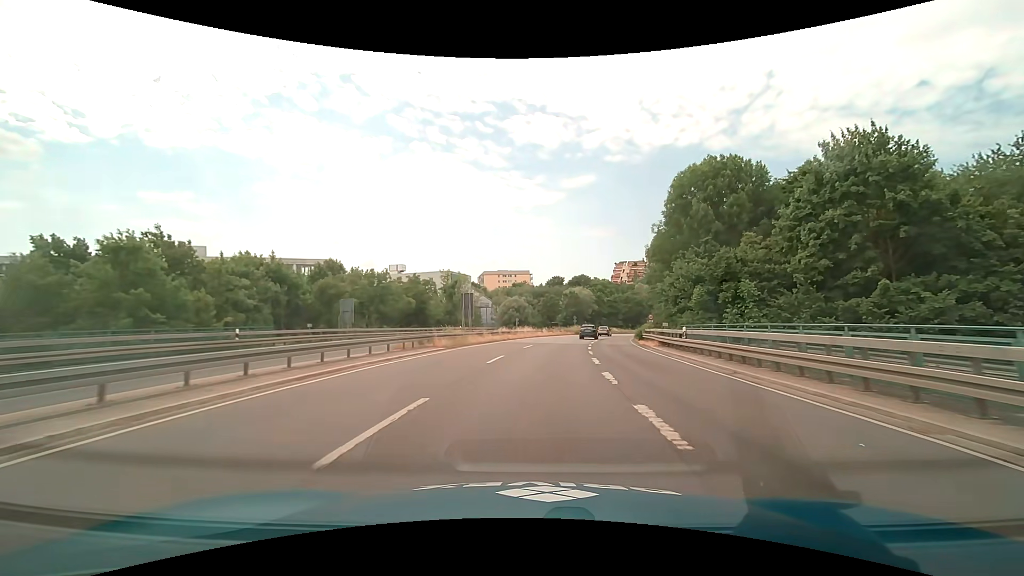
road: trunk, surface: asphalt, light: Day
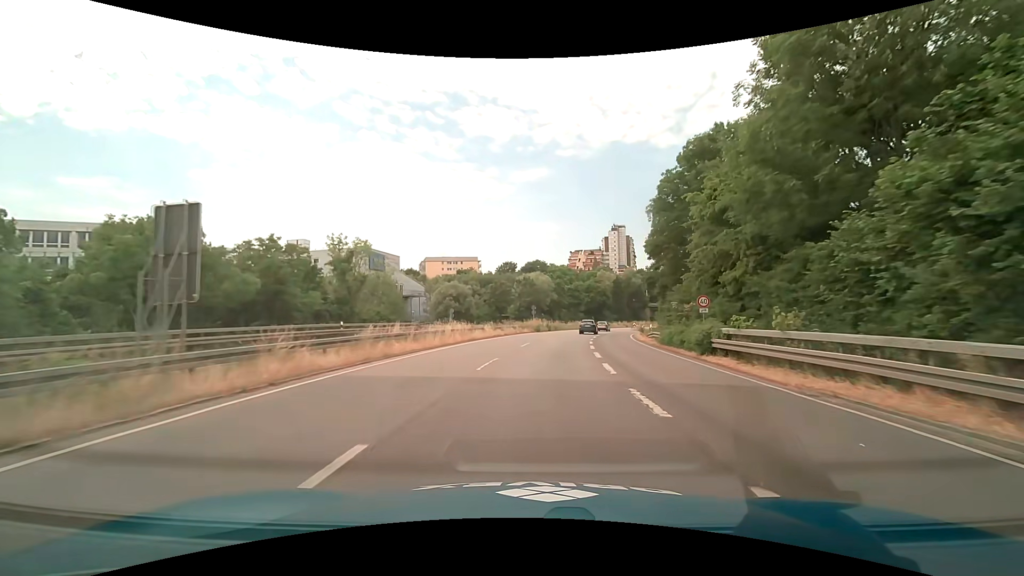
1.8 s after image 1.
(+1.3, +27.5) m; +6°
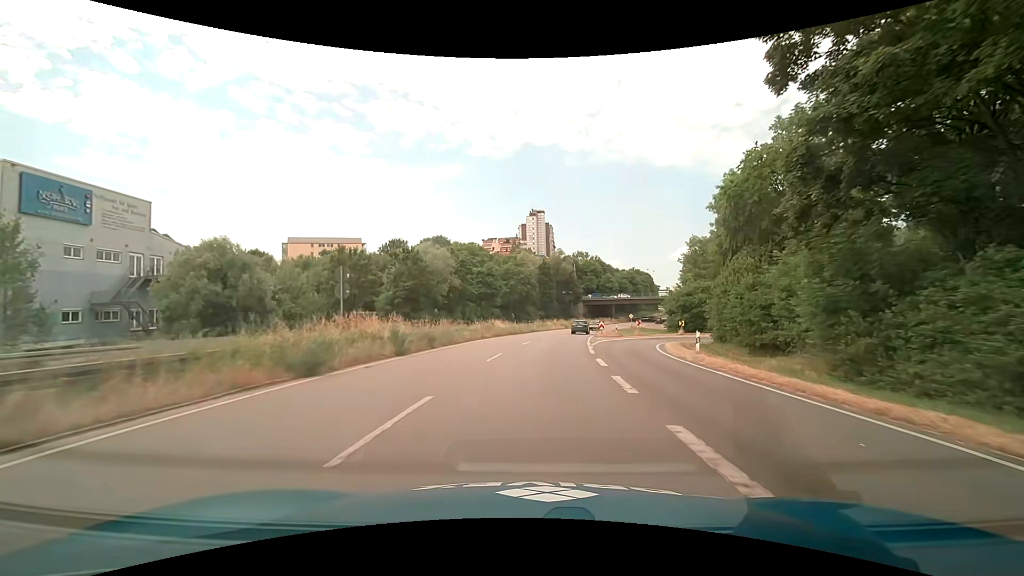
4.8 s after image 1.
(+3.9, +46.0) m; +9°
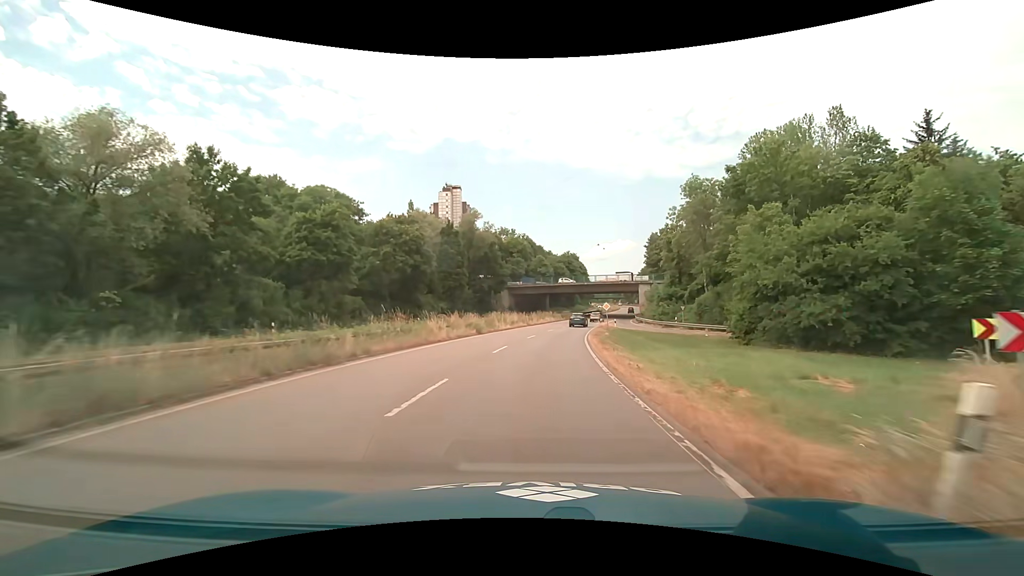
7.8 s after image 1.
(+4.0, +45.9) m; +9°
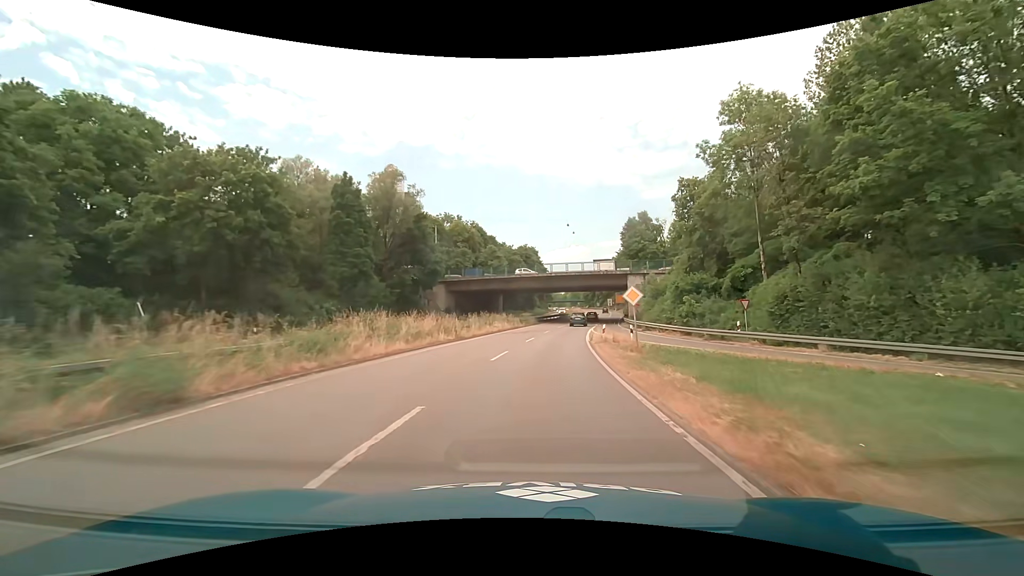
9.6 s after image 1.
(+1.4, +27.5) m; +6°
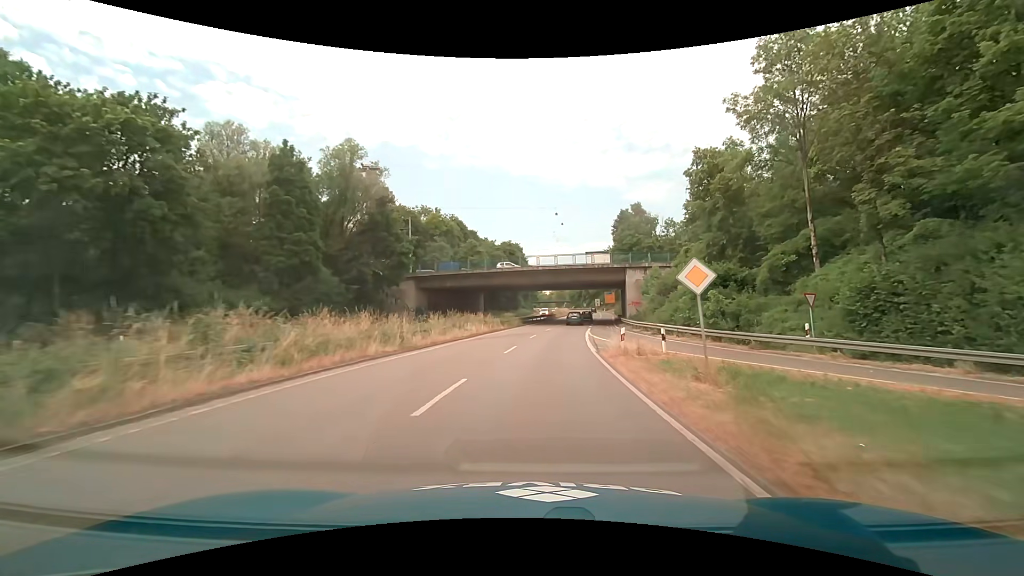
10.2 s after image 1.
(+0.1, +9.1) m; +2°
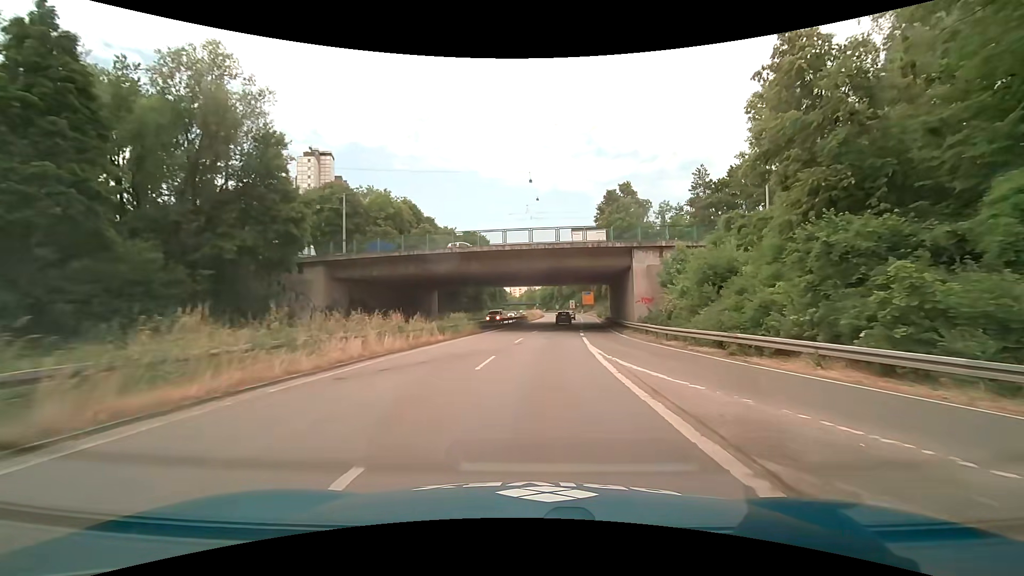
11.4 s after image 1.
(+0.6, +18.2) m; +4°
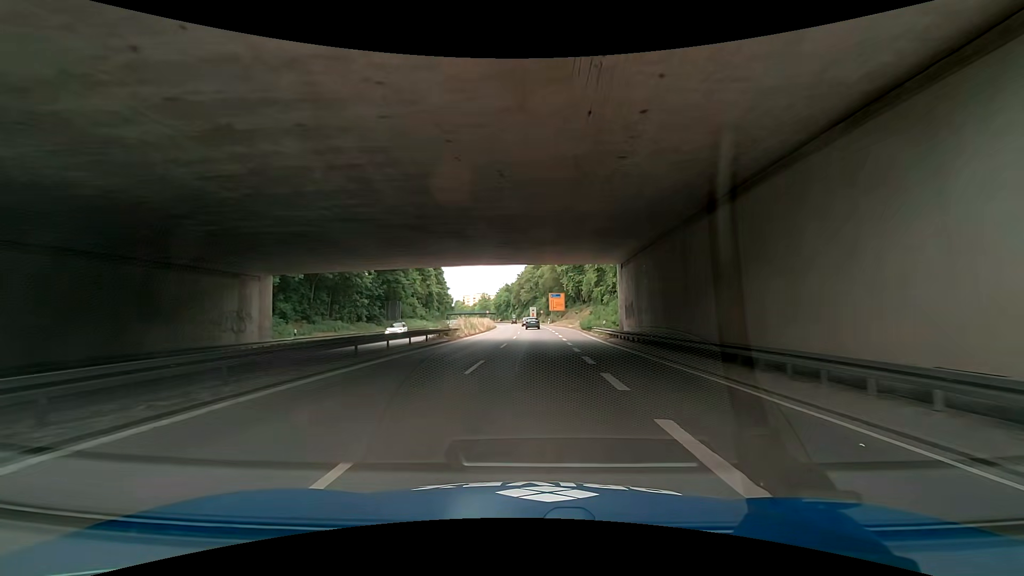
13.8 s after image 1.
(+1.9, +36.2) m; +6°
(0, +10) (0, +20) (-1, +30) (-2, +40) (-2, +50) (-3, +60) (-3, +70) (-4, +80) (-4, +90) (-5, +100) m
